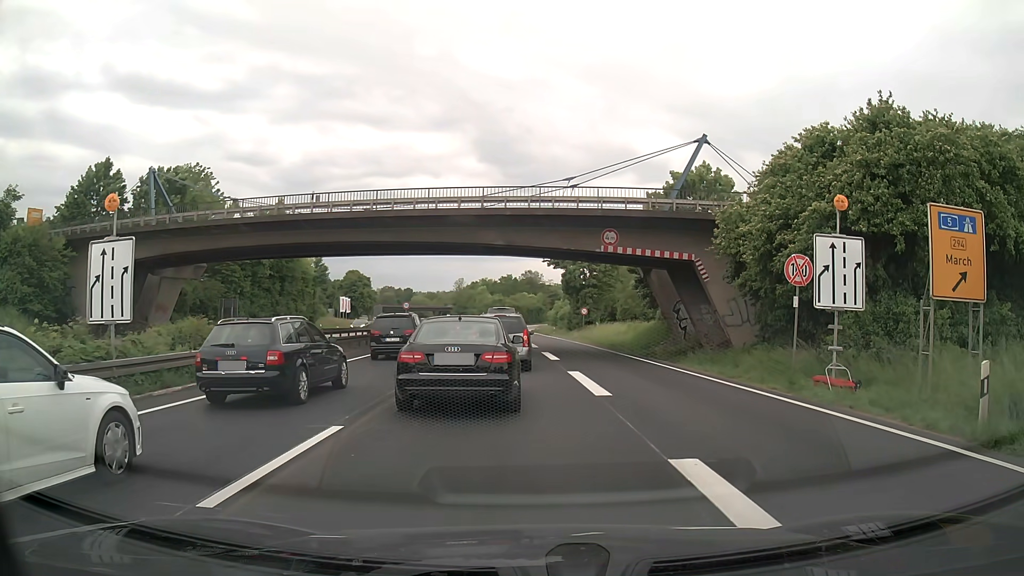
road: trunk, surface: asphalt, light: Day
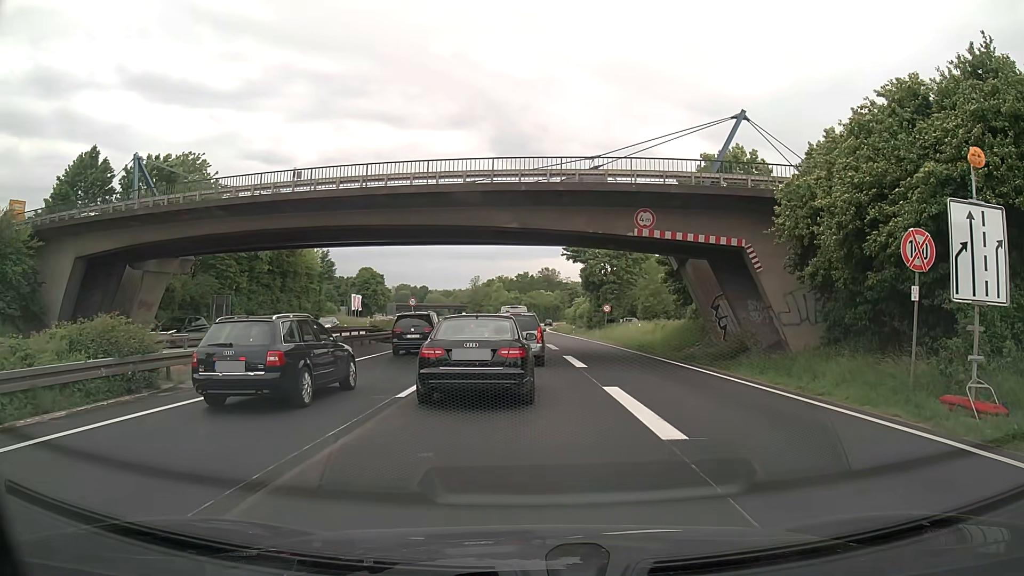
(-0.1, +5.0) m; -1°
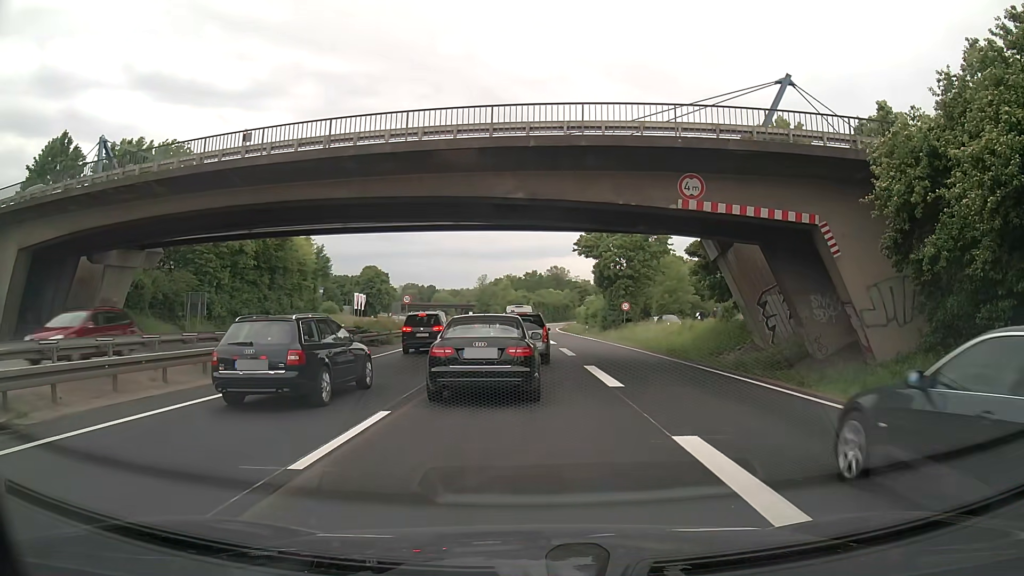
(-0.1, +5.9) m; -1°
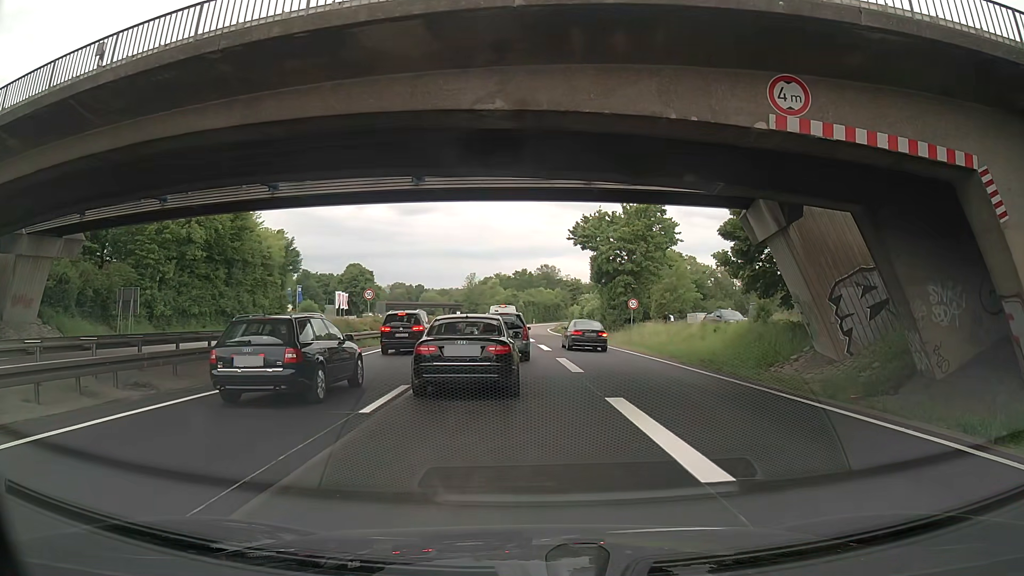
(+0.1, +8.2) m; +1°
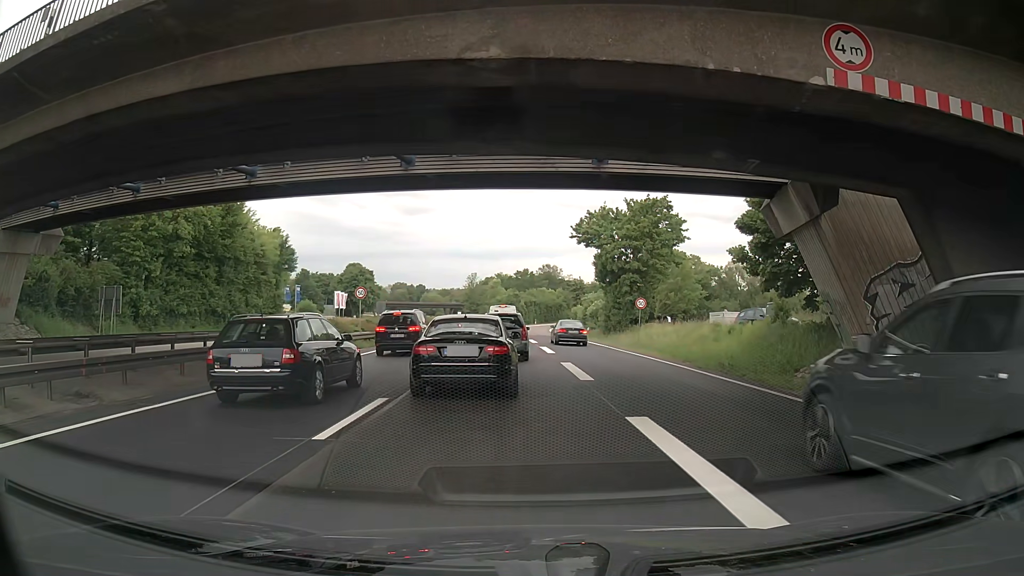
(0.0, +2.3) m; 0°
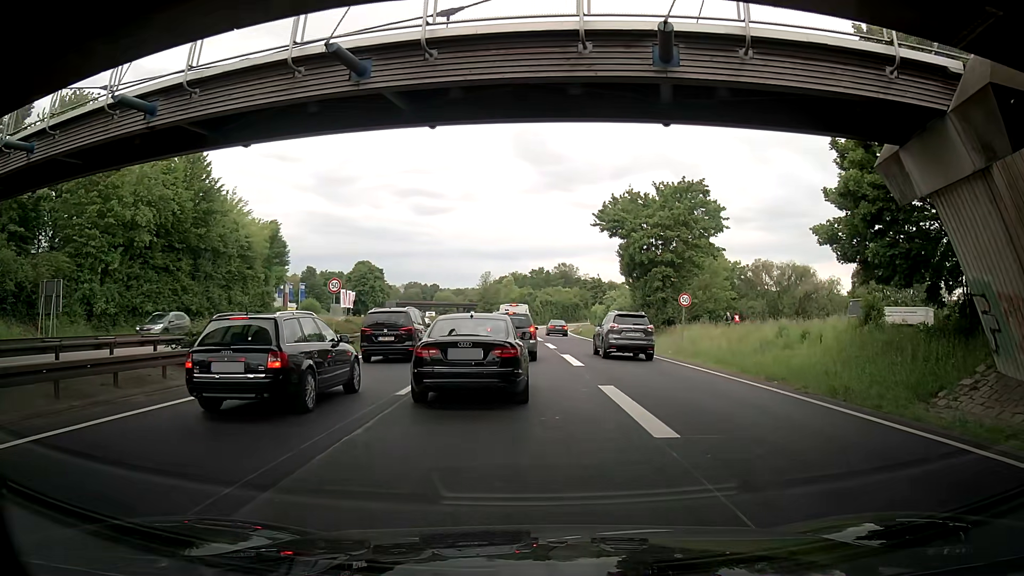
(-0.1, +7.5) m; -3°
